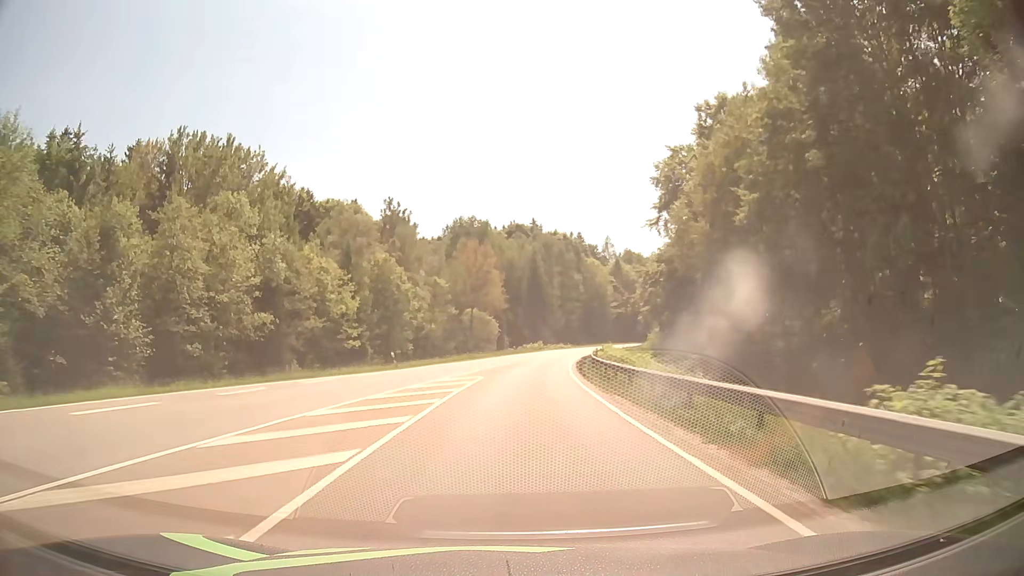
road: secondary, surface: asphalt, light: Day
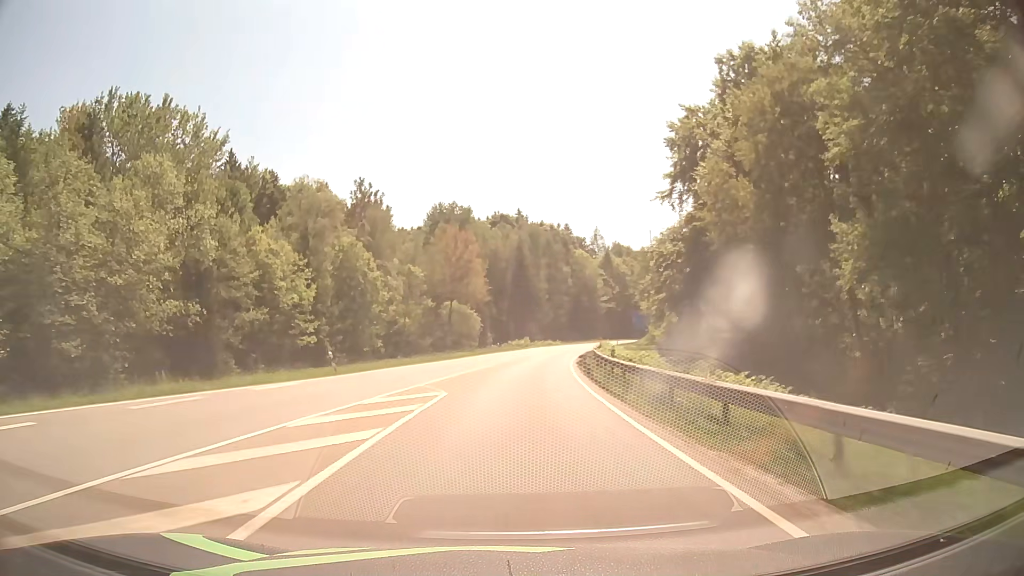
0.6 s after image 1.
(+0.1, +10.7) m; +2°
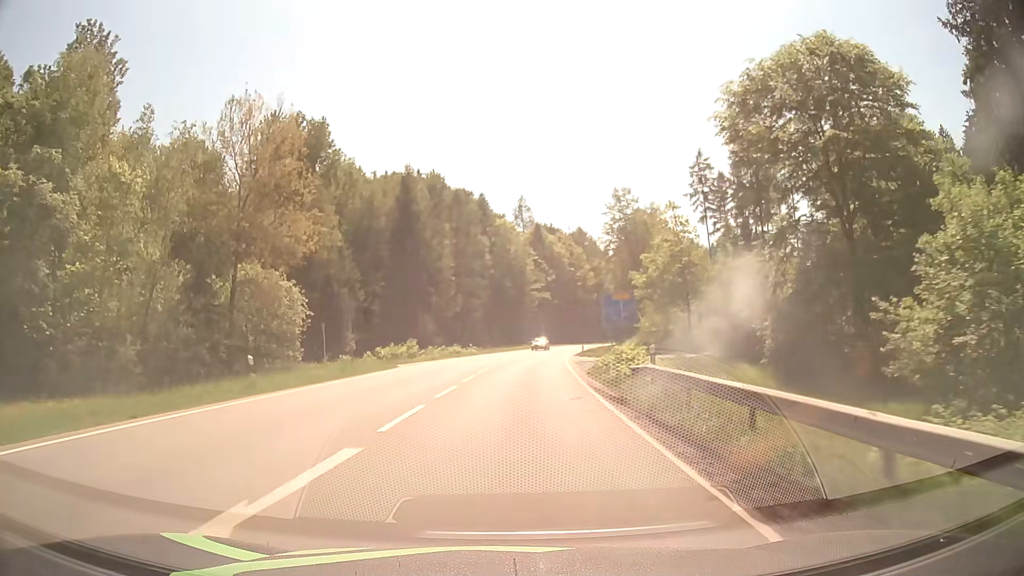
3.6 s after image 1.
(+3.2, +53.6) m; +7°
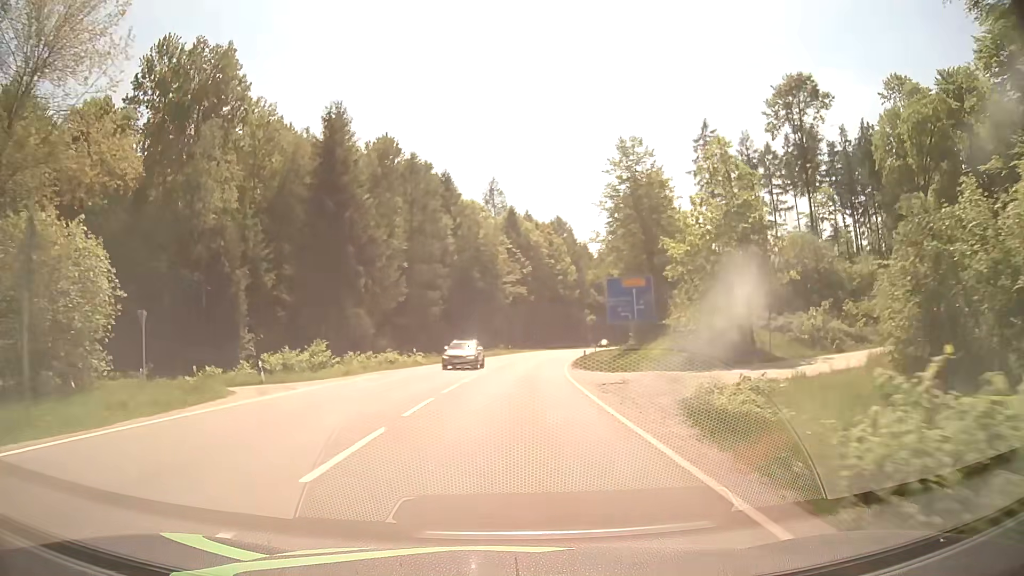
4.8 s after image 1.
(+0.5, +21.5) m; +3°
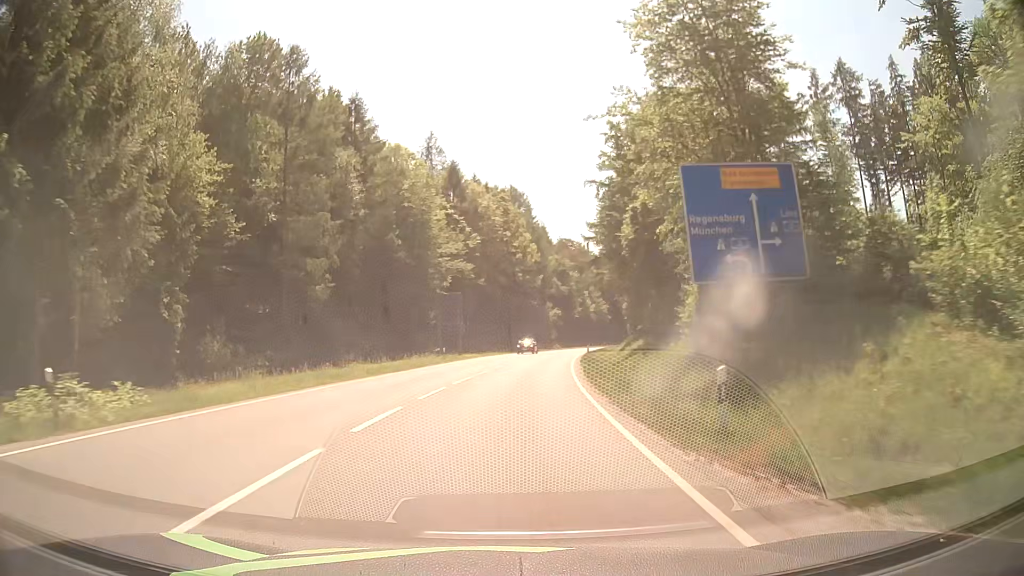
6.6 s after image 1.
(+1.2, +32.2) m; +4°
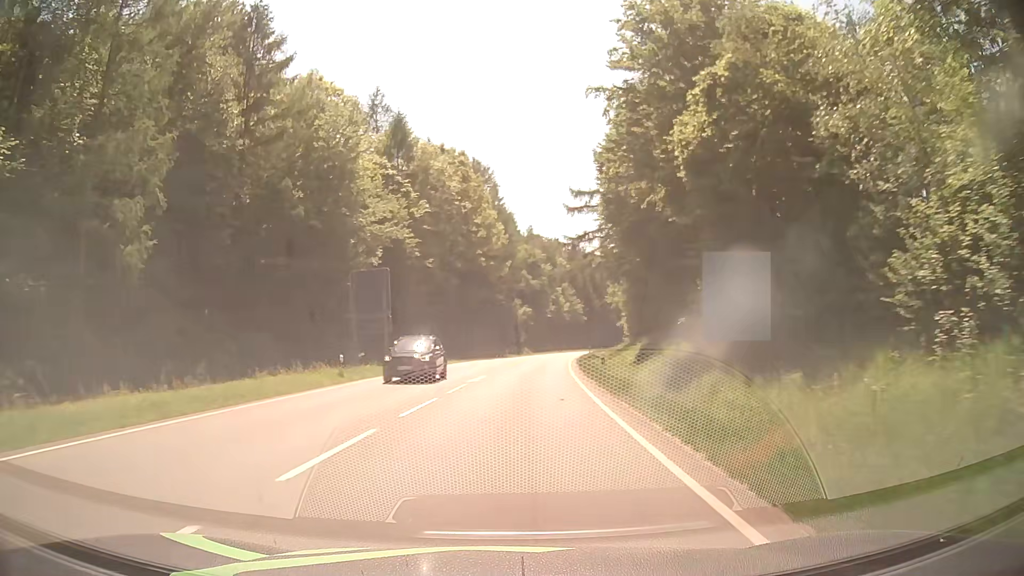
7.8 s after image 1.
(+0.6, +21.5) m; +3°
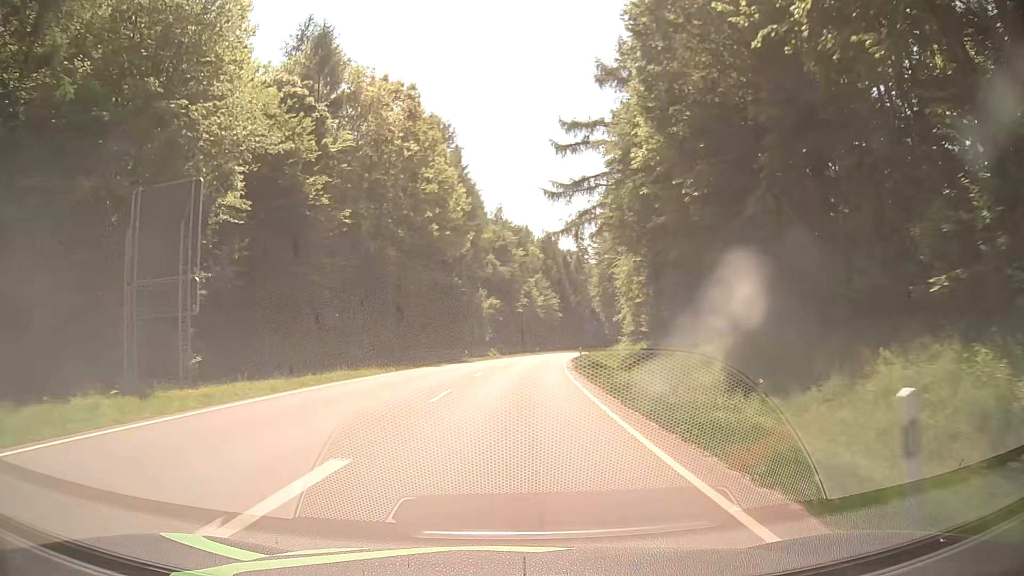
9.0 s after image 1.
(+0.6, +21.5) m; +3°
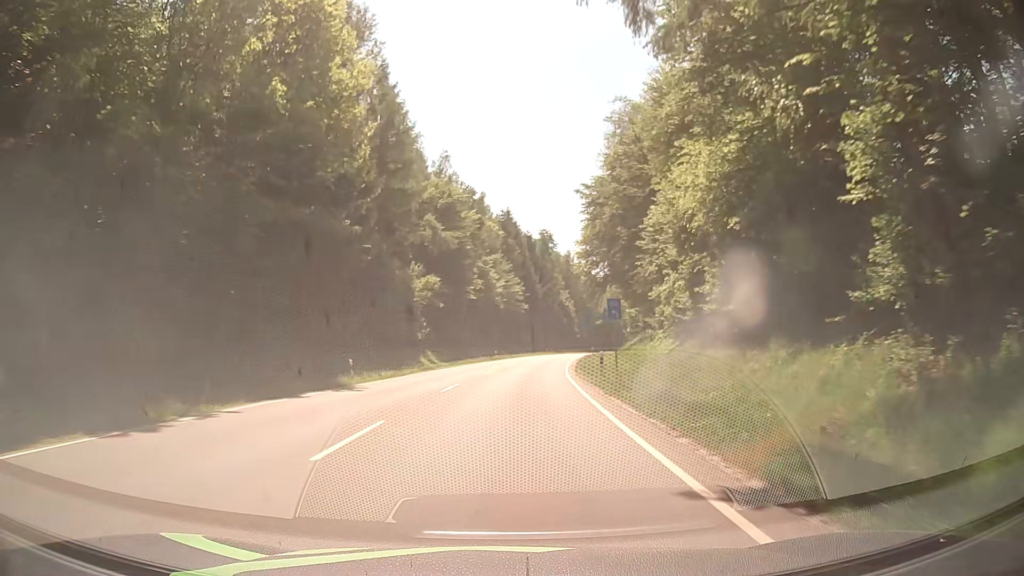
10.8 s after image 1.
(+1.2, +32.2) m; +4°
(0, +10) (0, +20) (+1, +30) (+2, +40) (+3, +50) (+4, +60) (+5, +70) (+7, +80) (+8, +89) (+10, +99) m
